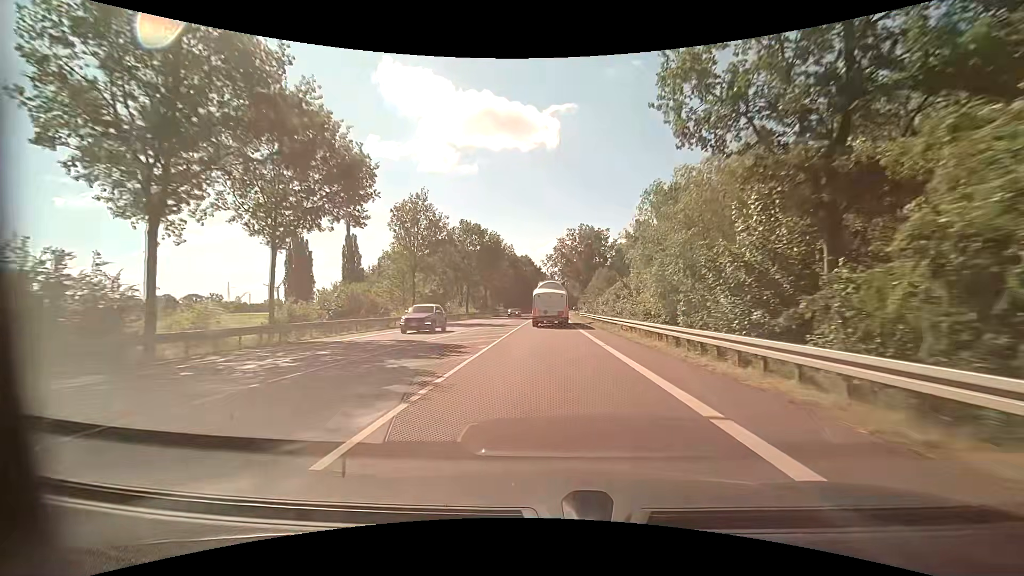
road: primary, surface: asphalt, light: Day
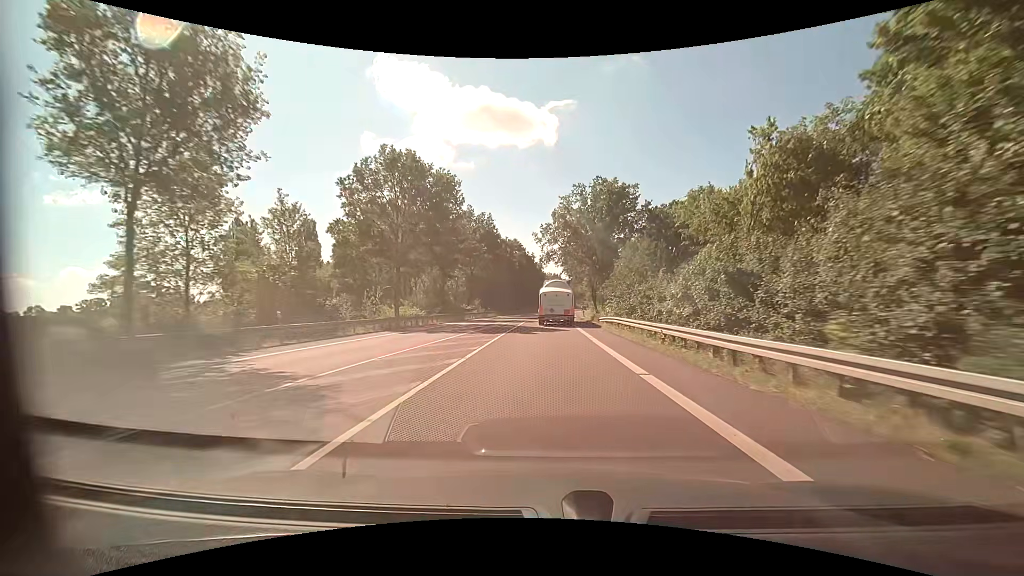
(0.0, +32.2) m; 0°
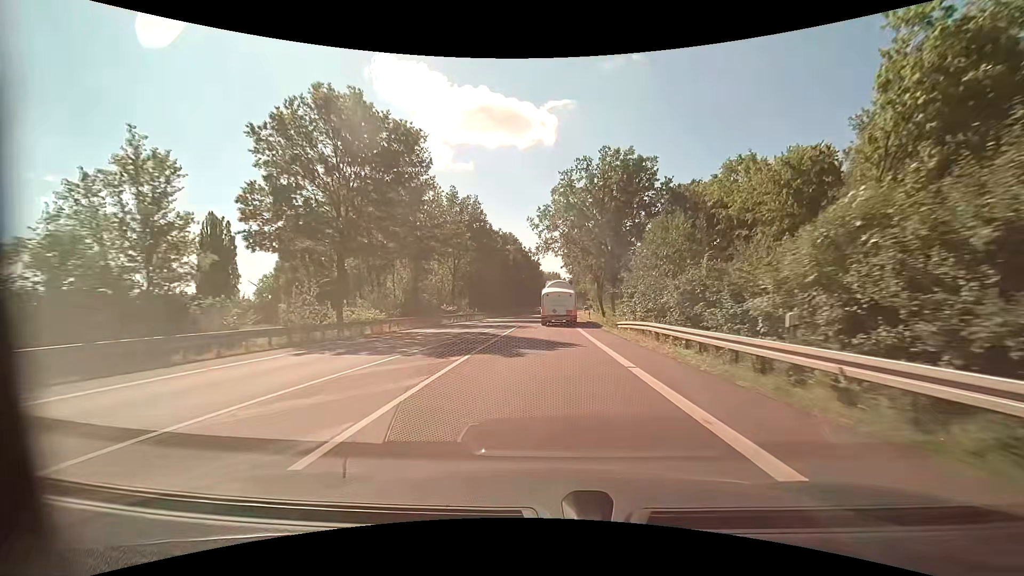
(0.0, +10.8) m; 0°
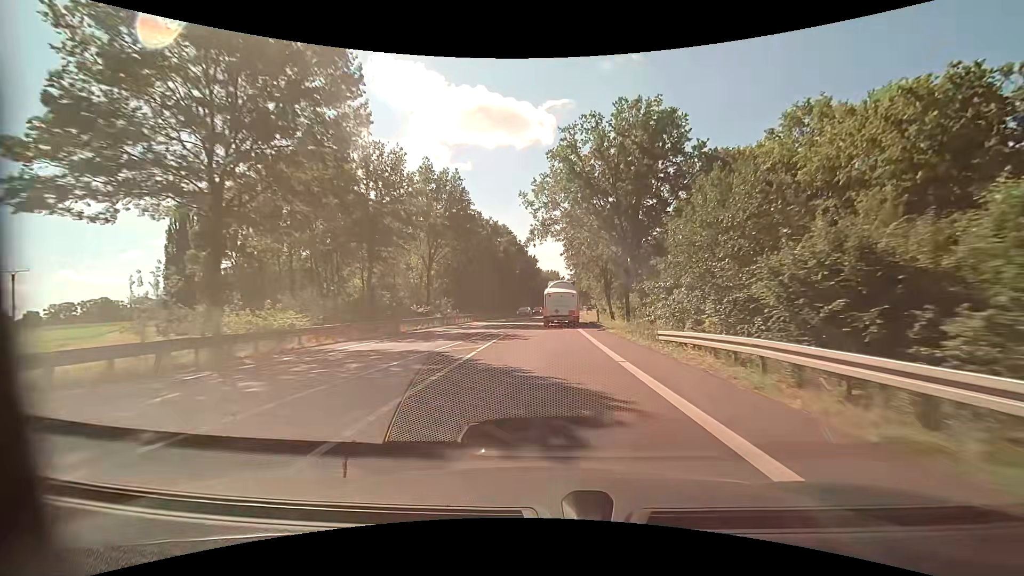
(+0.1, +10.8) m; +1°
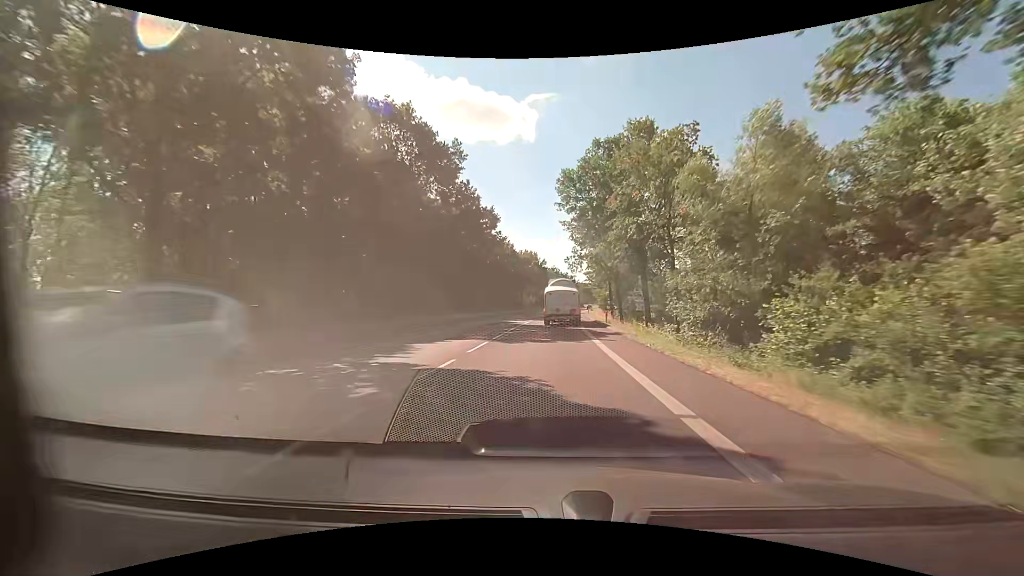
(+1.0, +54.3) m; +3°
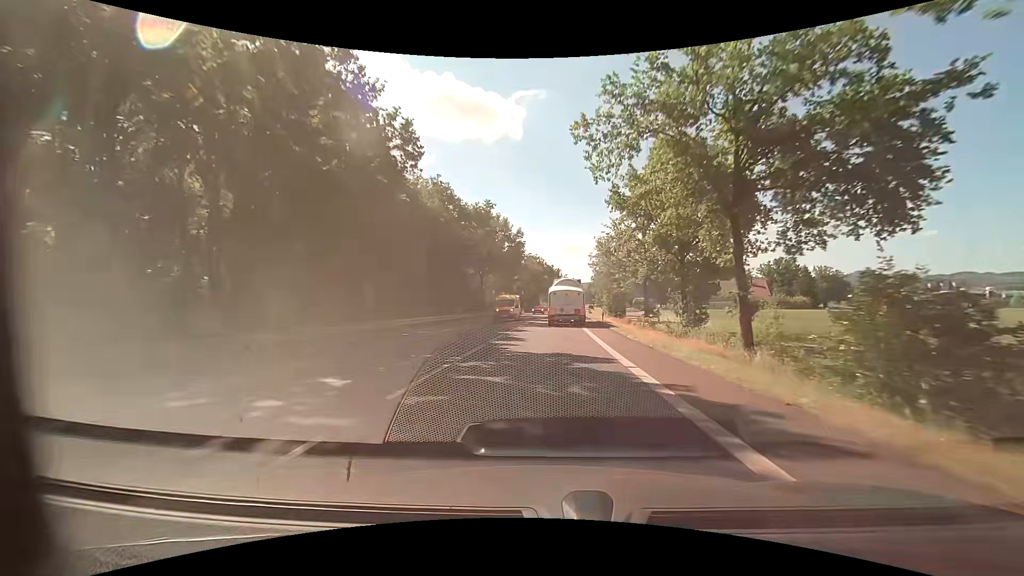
(+0.4, +43.2) m; +1°
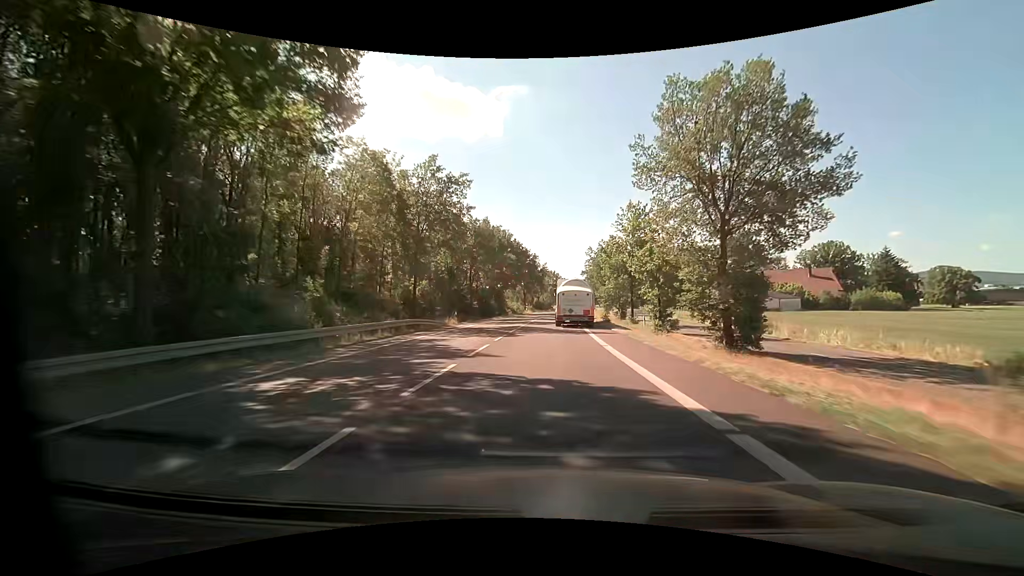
(+1.3, +53.5) m; +3°
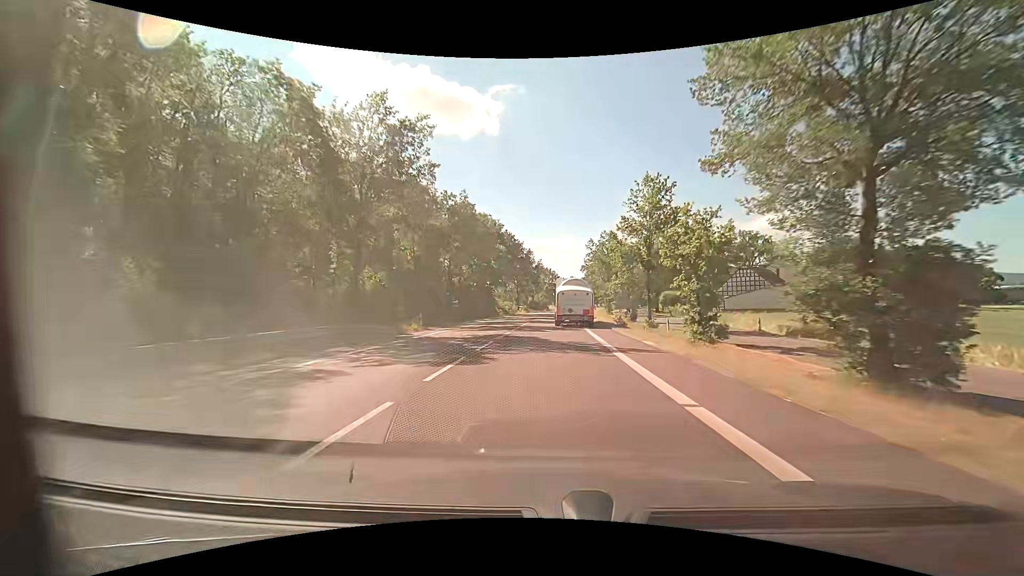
(0.0, +10.7) m; 0°
(0, +10) (0, +20) (0, +30) (+1, +40) (+1, +50) (+2, +60) (+2, +70) (+3, +80) (+4, +90) (+5, +100) m
